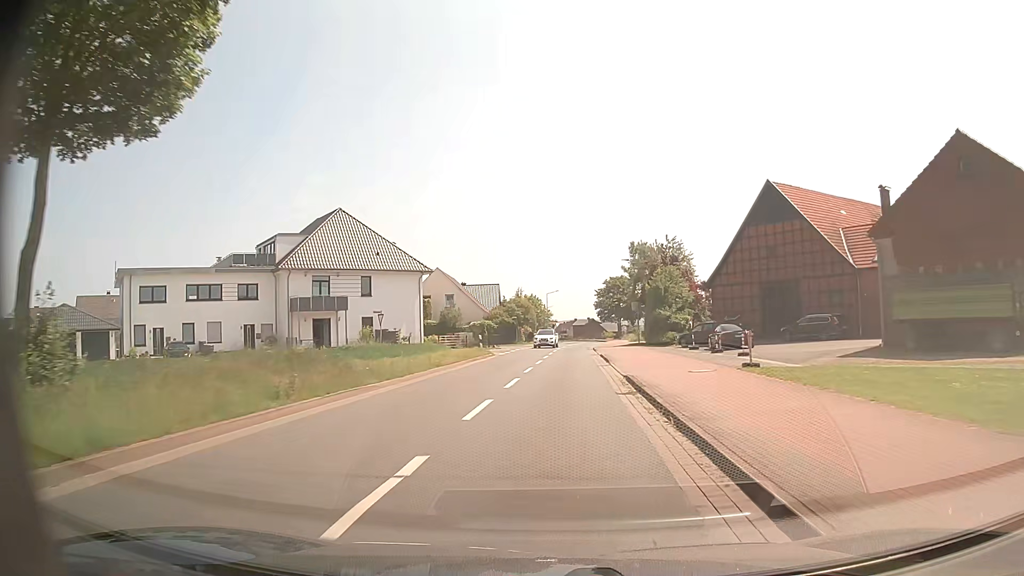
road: tertiary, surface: asphalt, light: Day
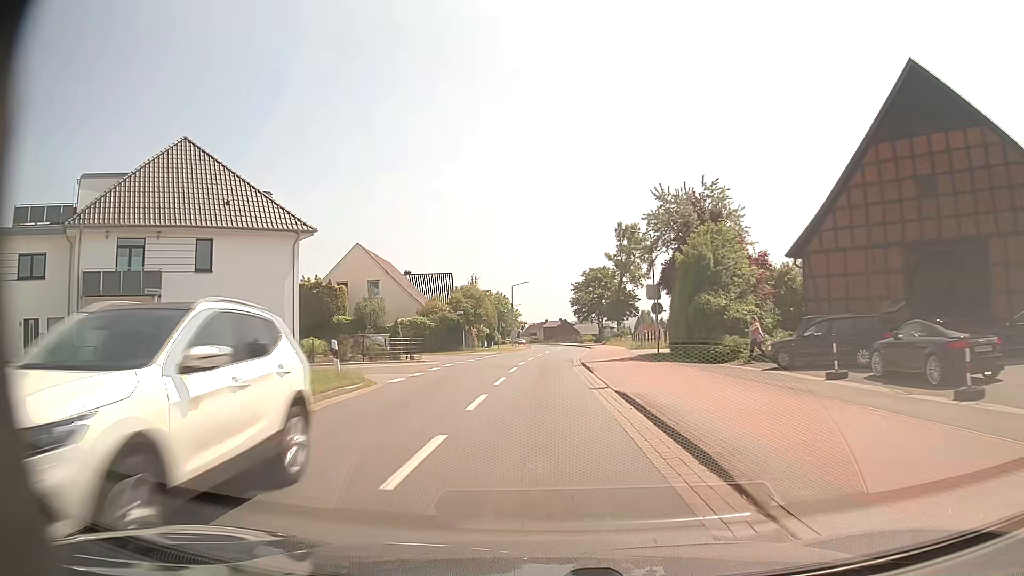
(+0.4, +22.8) m; +2°
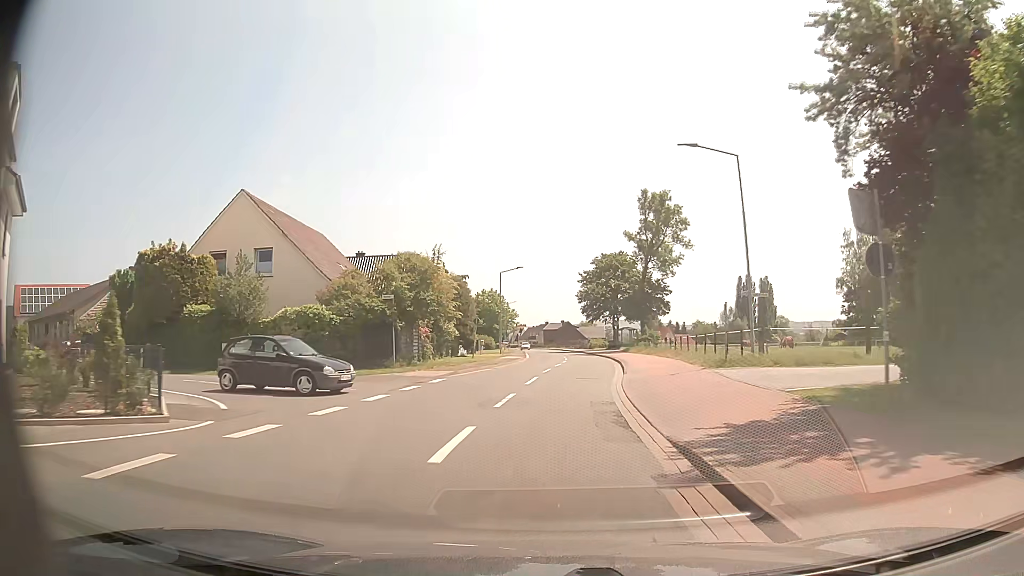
(0.0, +23.0) m; 0°
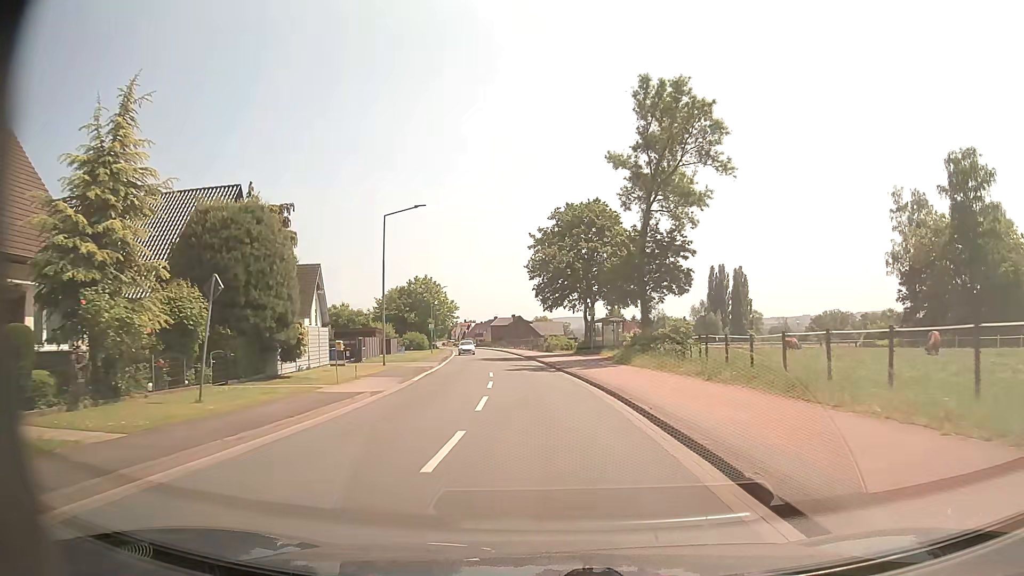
(+1.7, +30.5) m; +4°
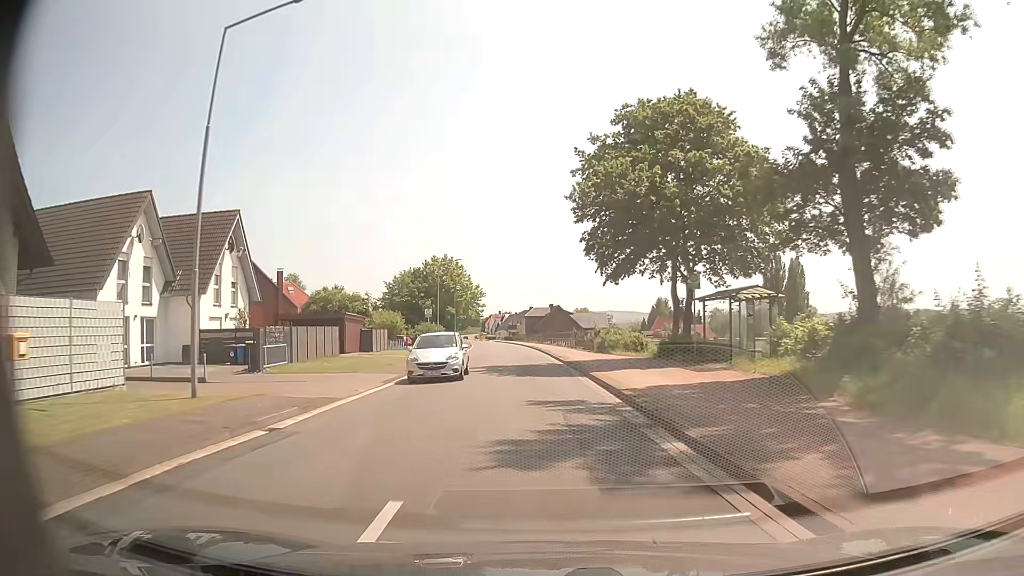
(-0.8, +23.0) m; -3°
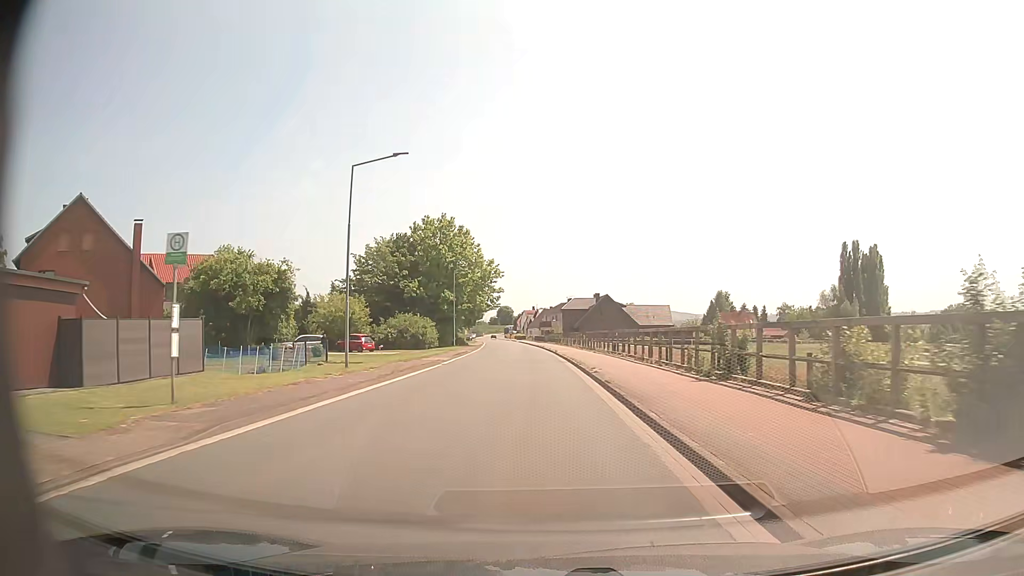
(-1.2, +38.4) m; -3°
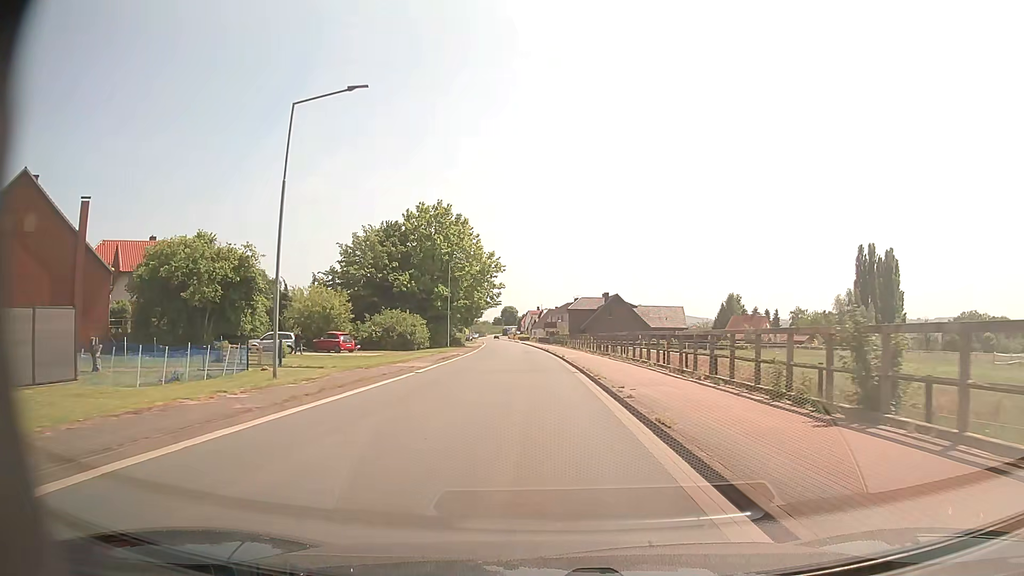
(0.0, +7.7) m; 0°
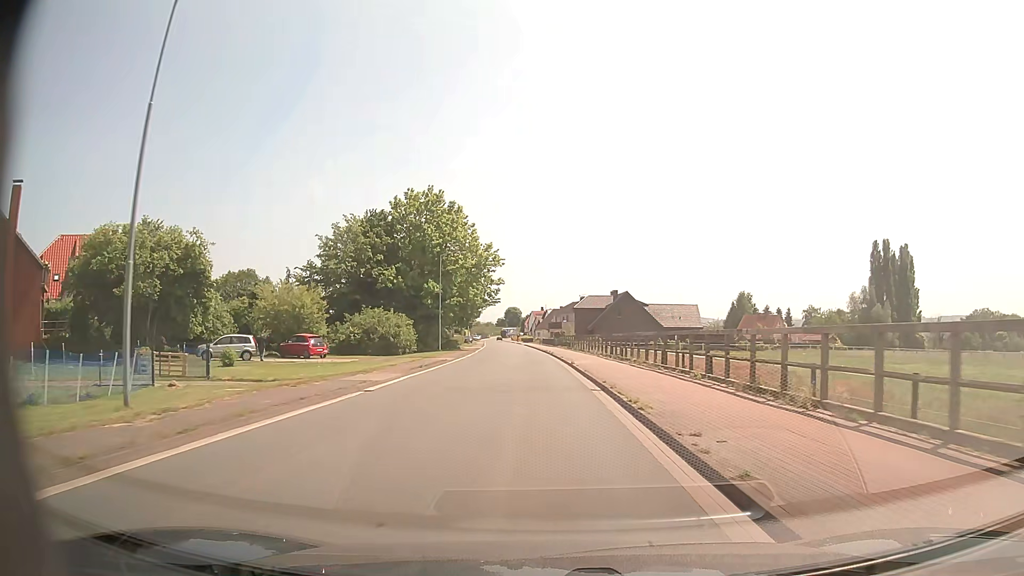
(0.0, +7.7) m; 0°
